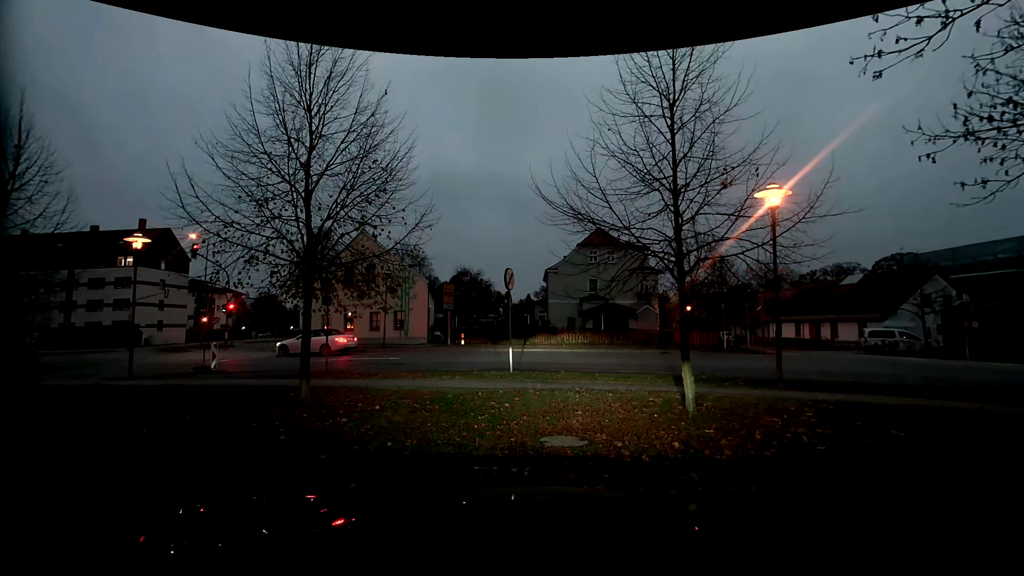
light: Dusk
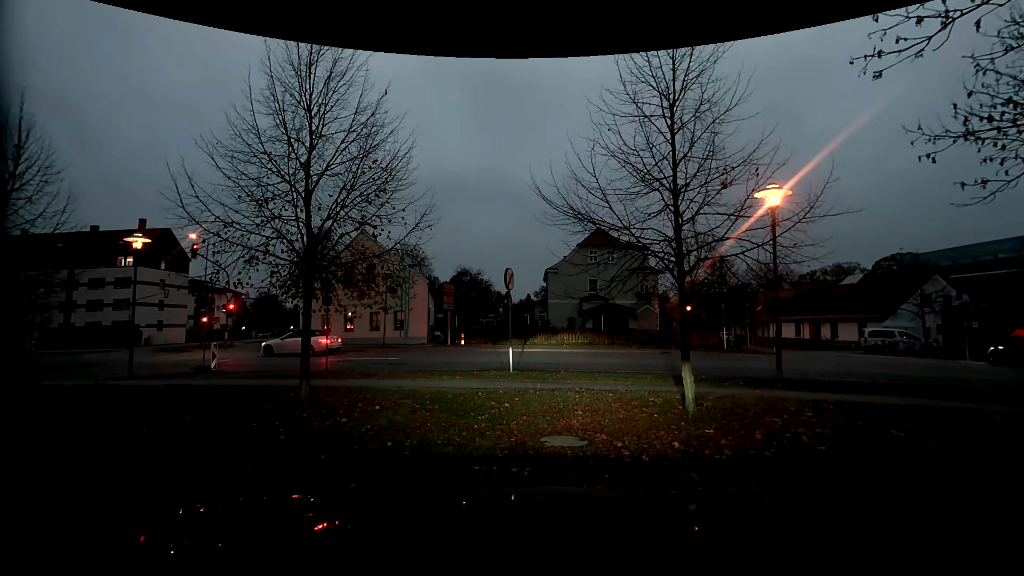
(0.0, 0.0) m; 0°
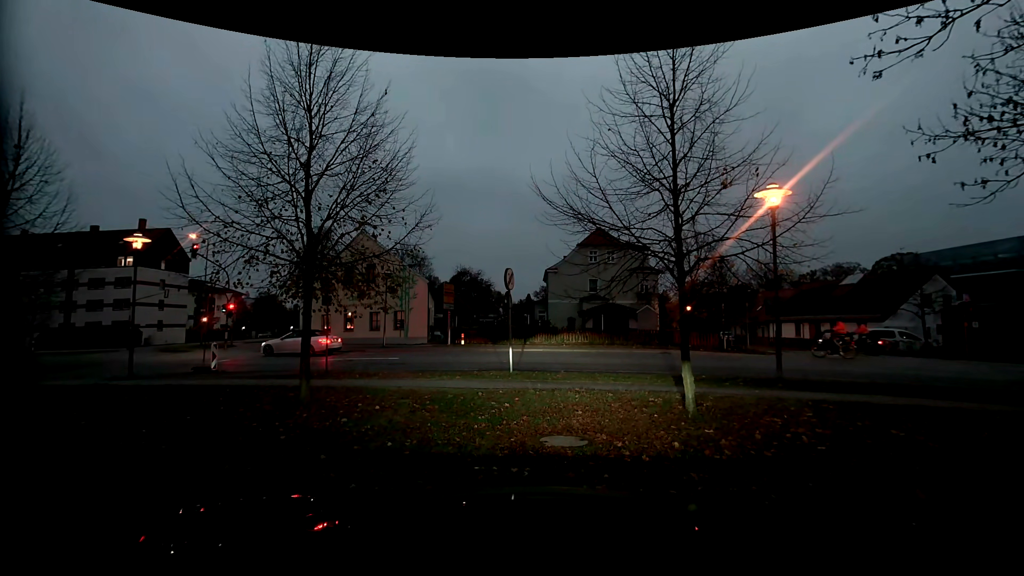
(0.0, 0.0) m; 0°
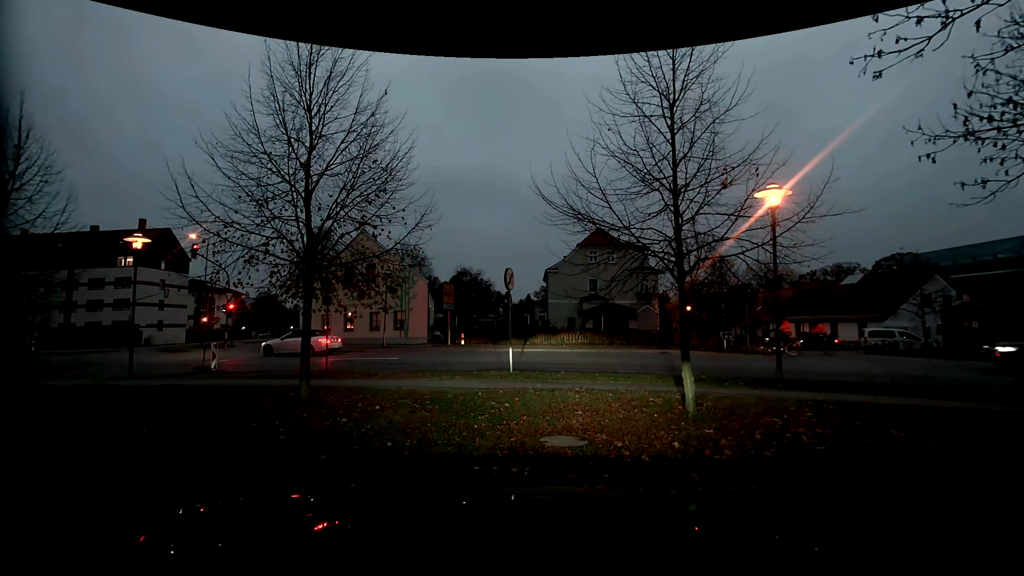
(0.0, 0.0) m; 0°
